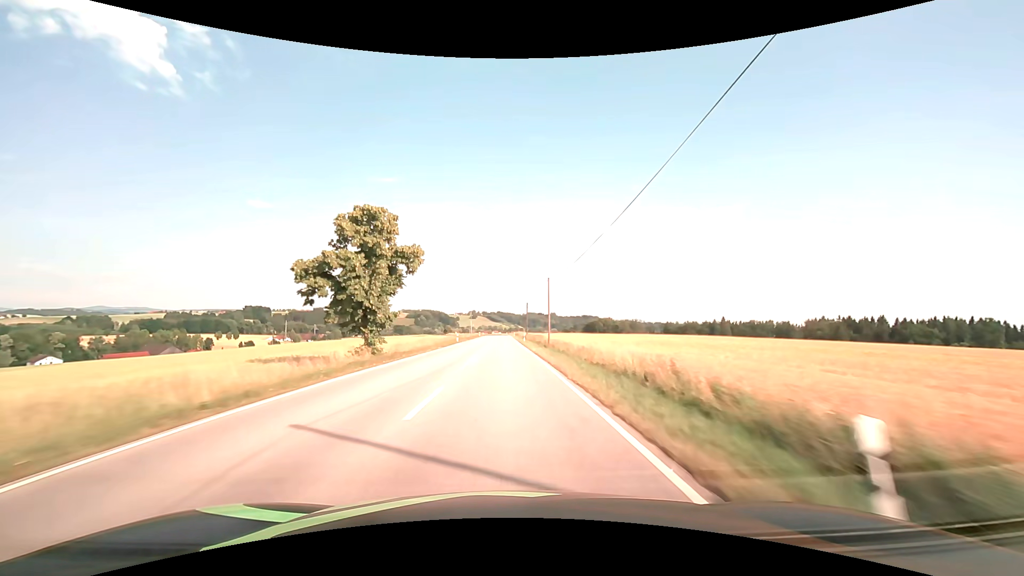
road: secondary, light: Day
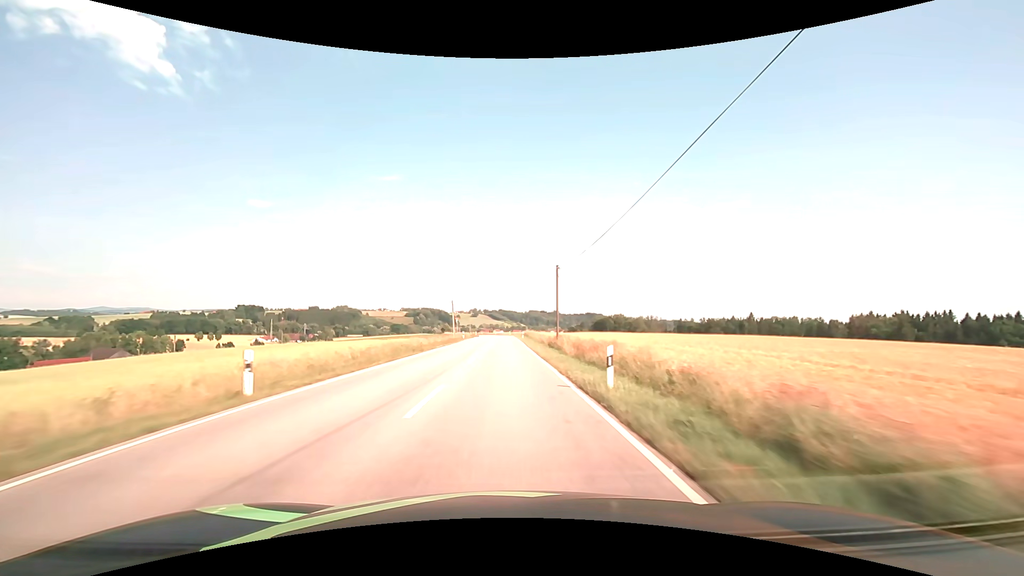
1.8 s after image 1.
(-0.1, +47.9) m; 0°
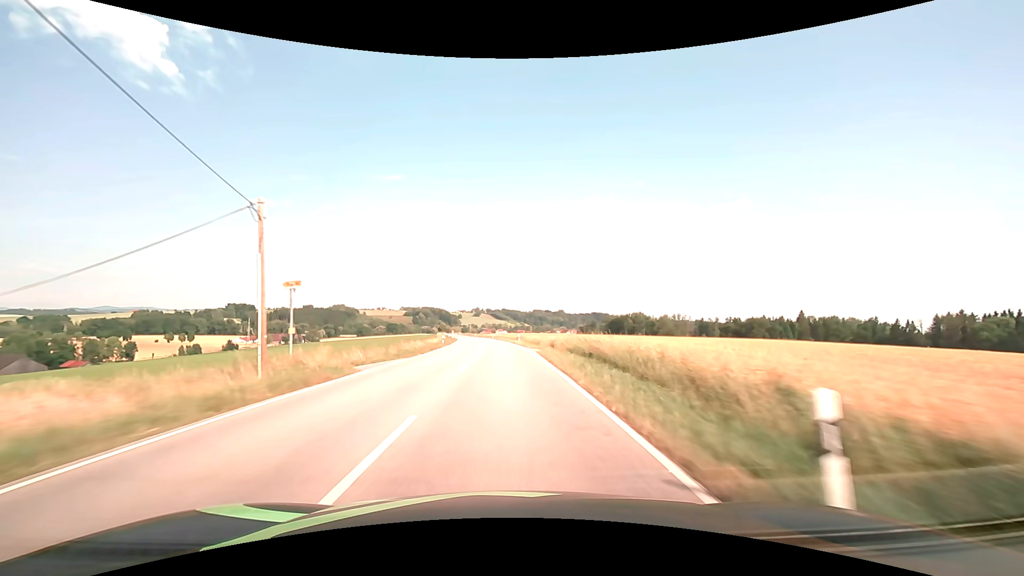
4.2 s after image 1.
(-0.2, +63.7) m; 0°
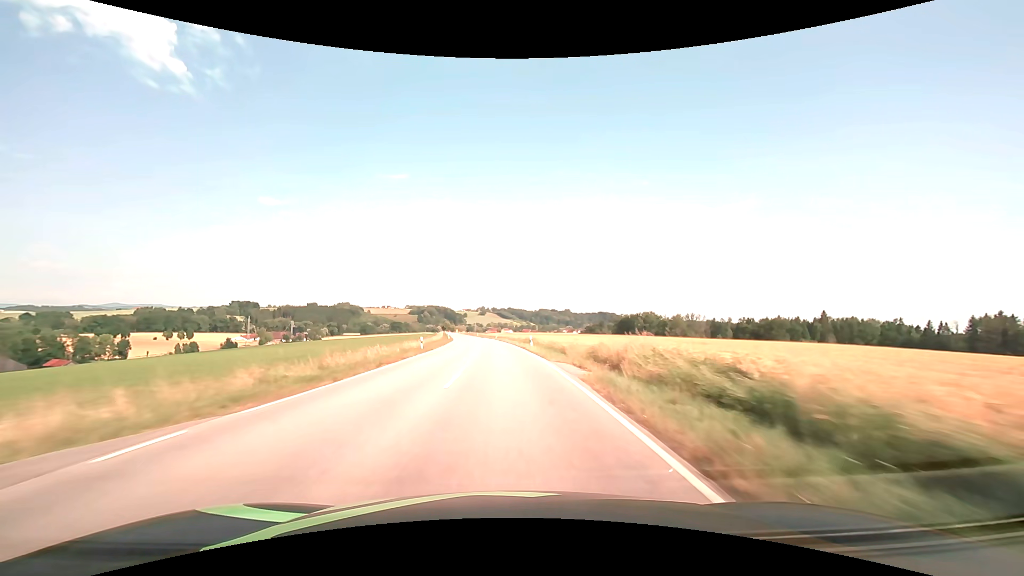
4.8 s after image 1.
(-0.1, +15.9) m; -1°
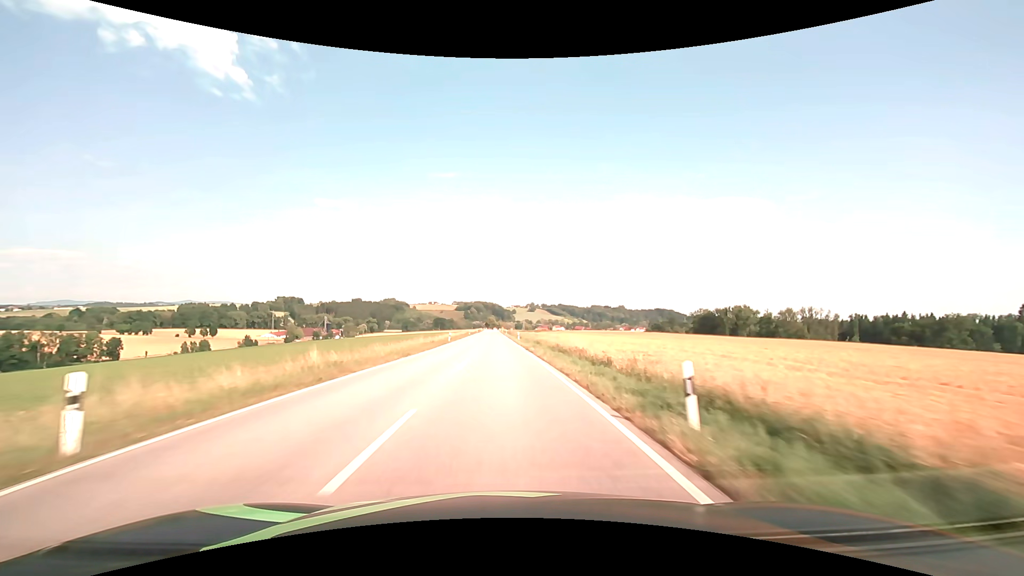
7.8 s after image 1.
(-3.5, +79.3) m; -6°
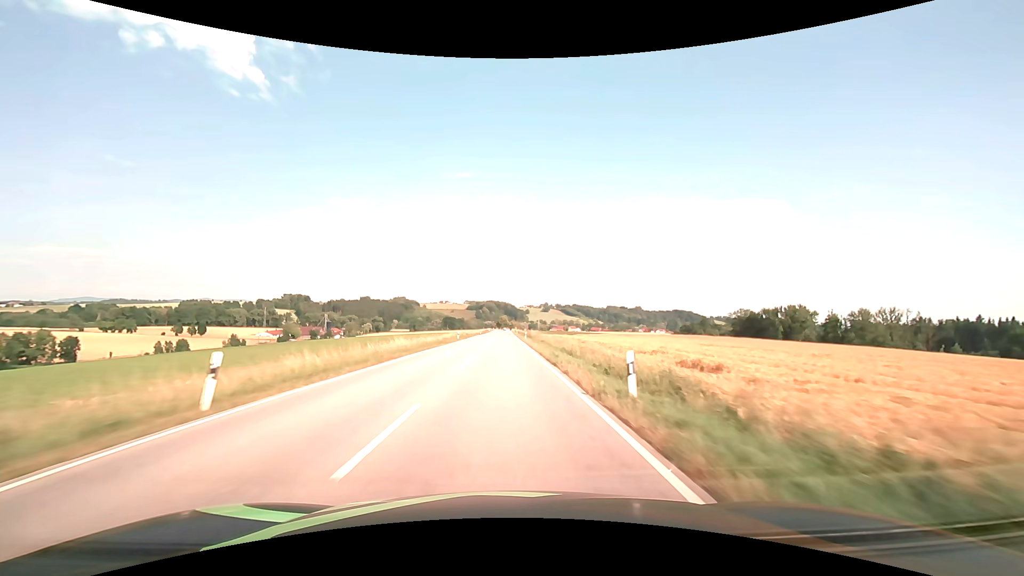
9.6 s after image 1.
(-0.8, +47.6) m; -2°
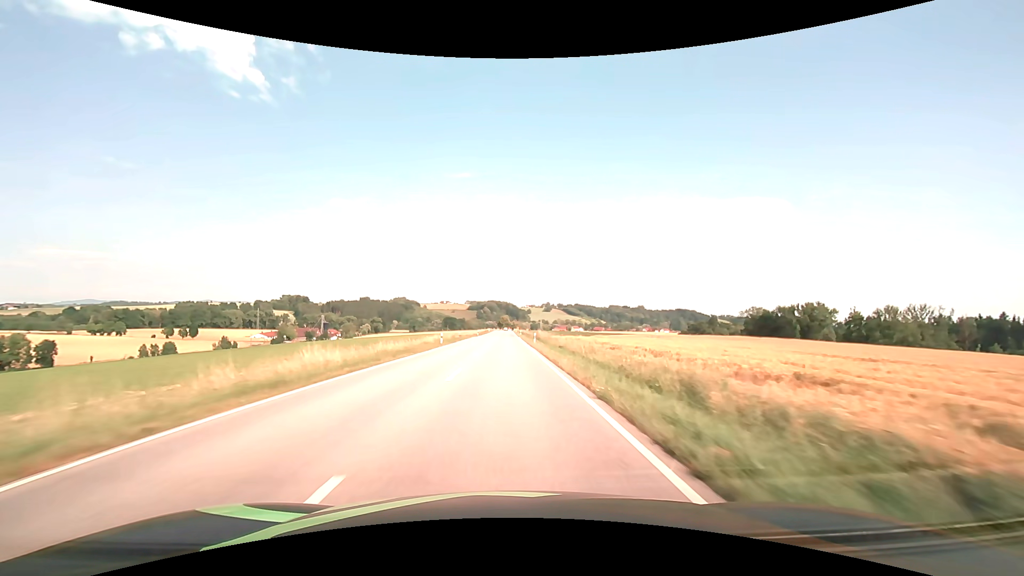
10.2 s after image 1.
(0.0, +15.9) m; 0°
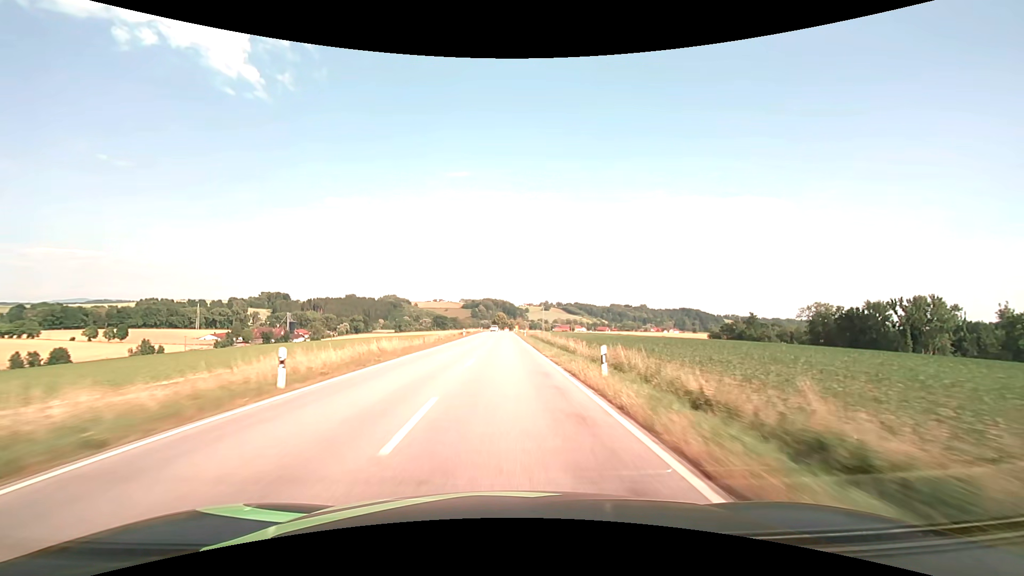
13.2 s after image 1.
(-0.1, +79.2) m; 0°
(0, +10) (0, +20) (0, +30) (0, +40) (0, +50) (0, +60) (0, +70) (0, +80) (0, +90) (0, +100) m
